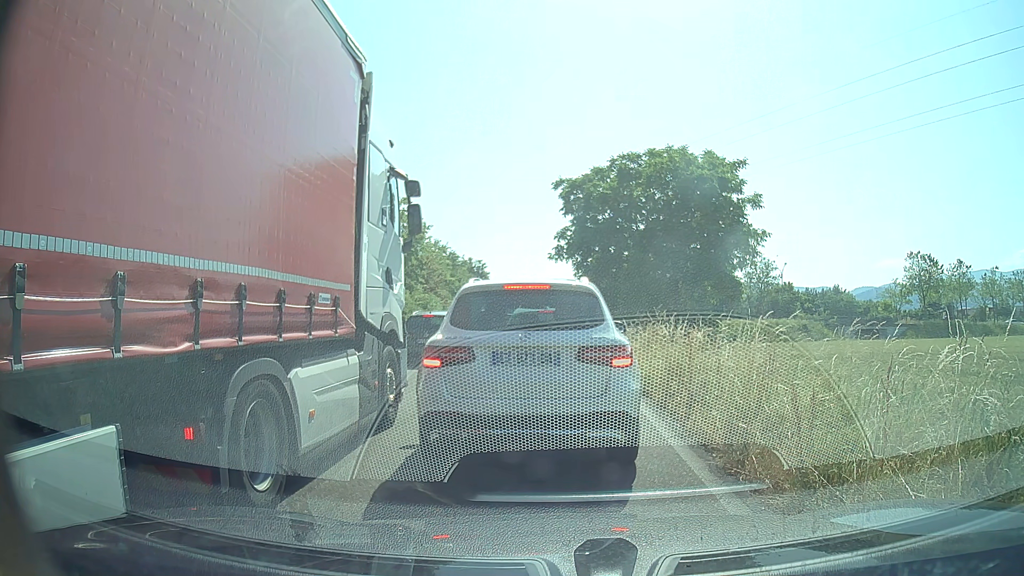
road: trunk_link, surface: asphalt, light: Day
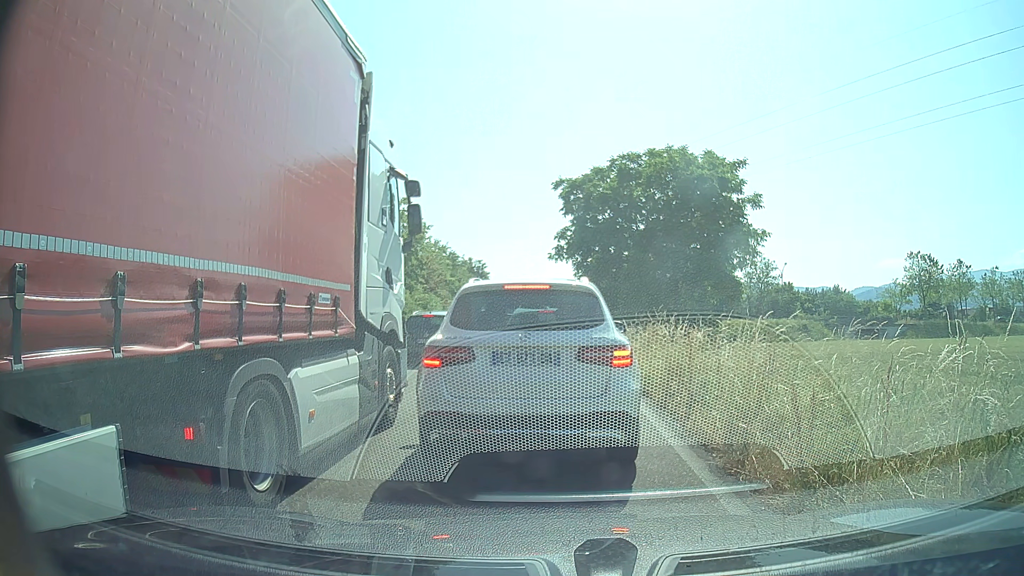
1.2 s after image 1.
(0.0, 0.0) m; 0°
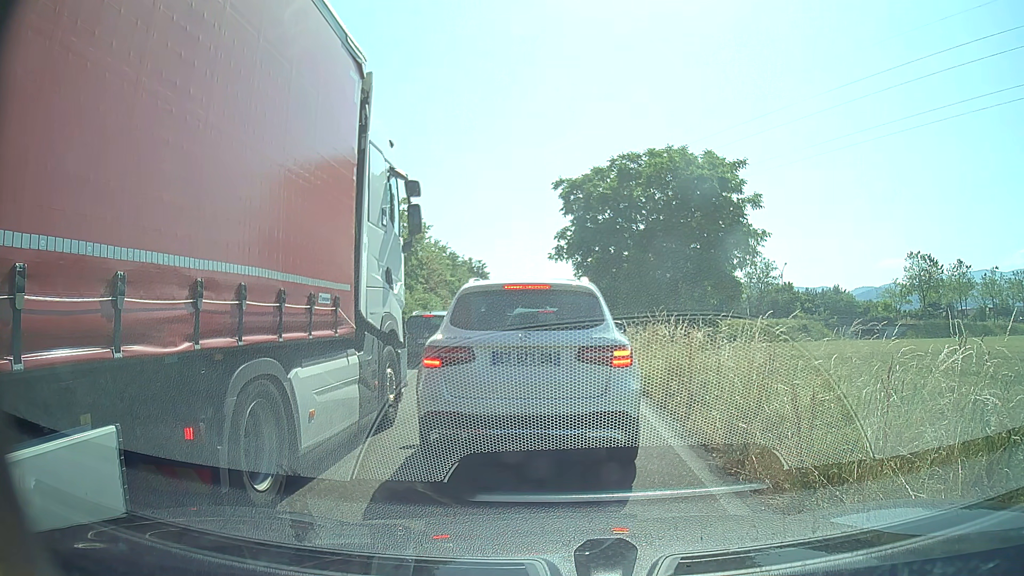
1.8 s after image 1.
(0.0, 0.0) m; 0°
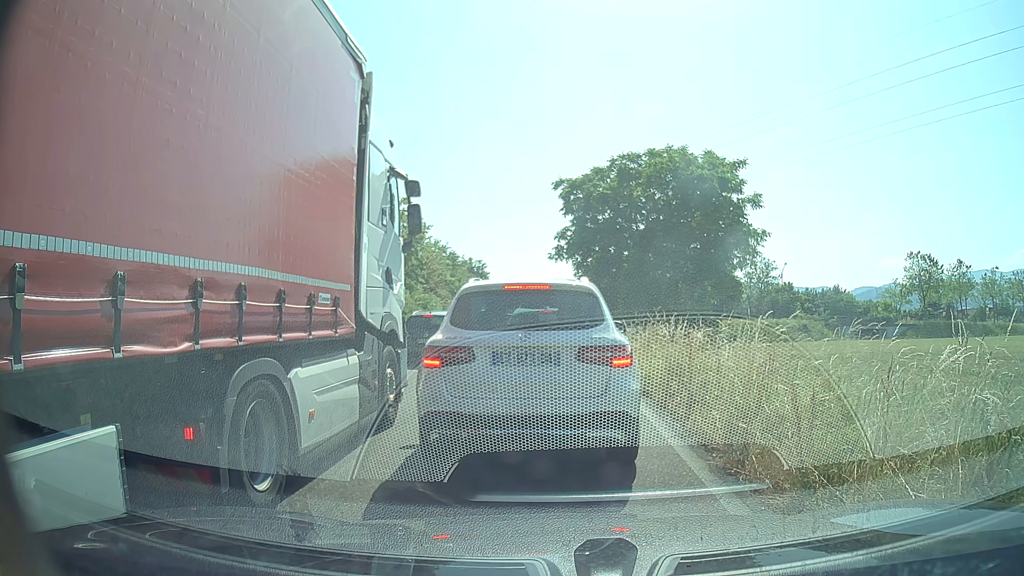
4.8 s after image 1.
(0.0, 0.0) m; 0°
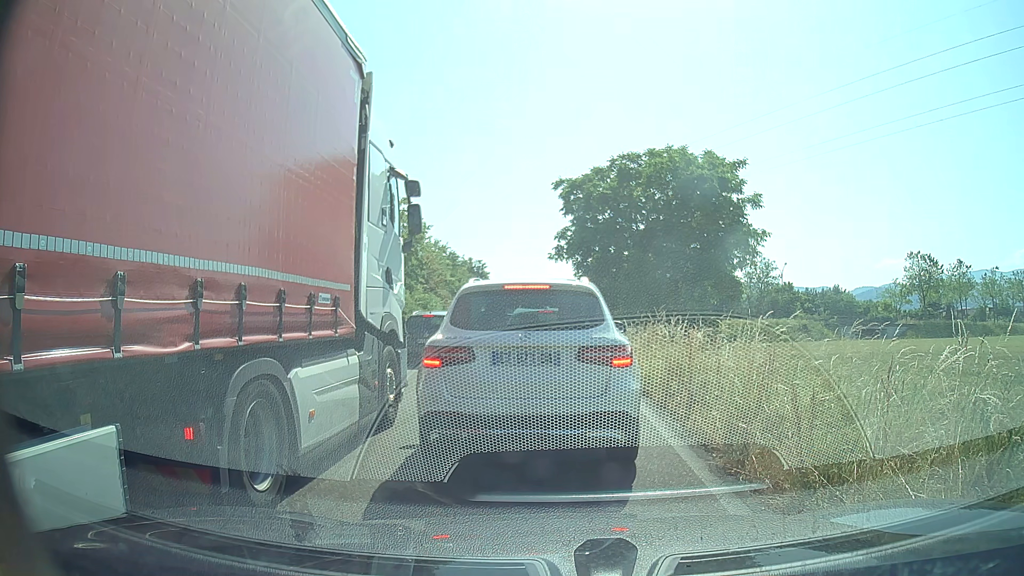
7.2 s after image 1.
(0.0, 0.0) m; 0°
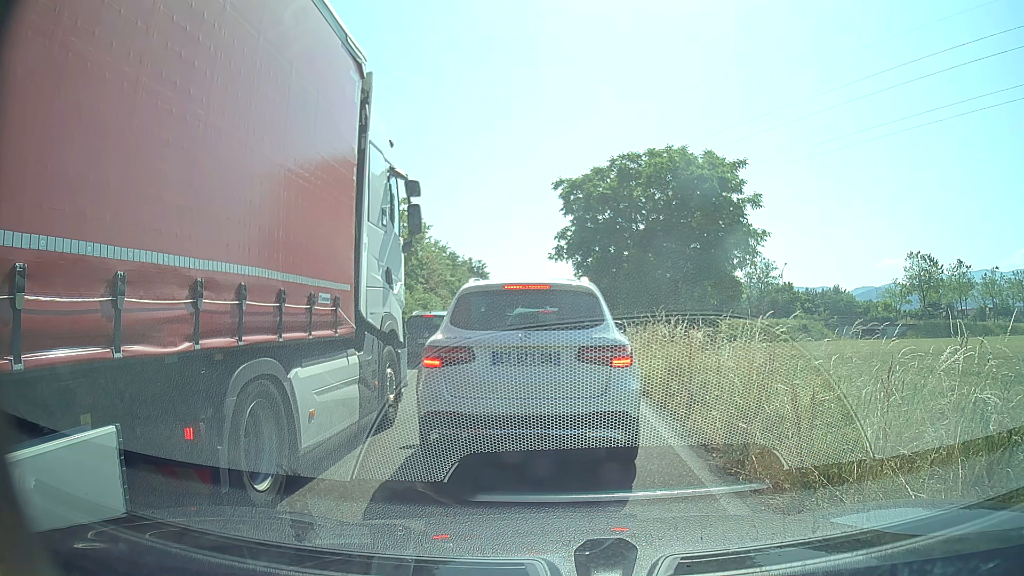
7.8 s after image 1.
(0.0, 0.0) m; 0°
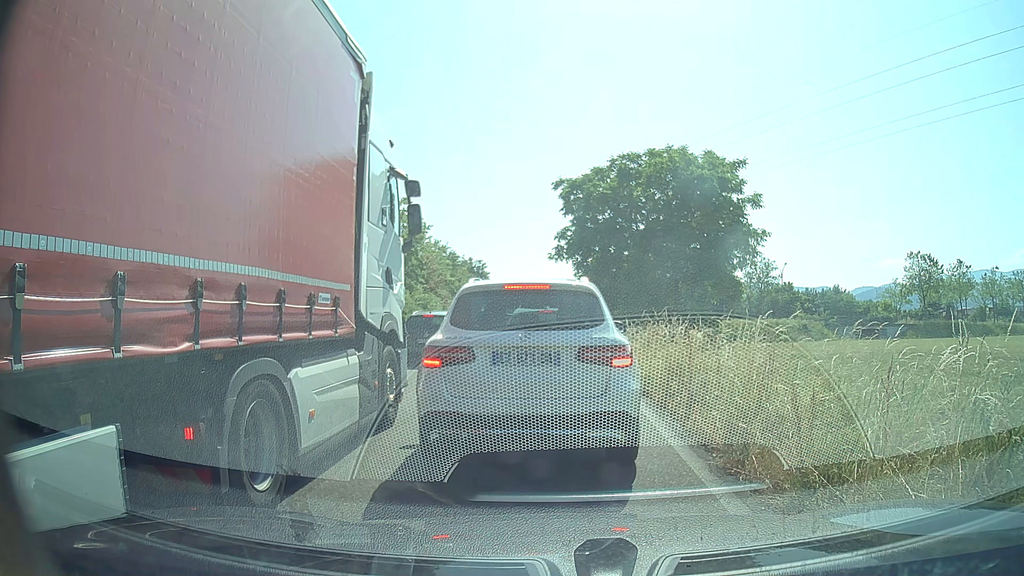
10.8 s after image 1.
(0.0, 0.0) m; 0°
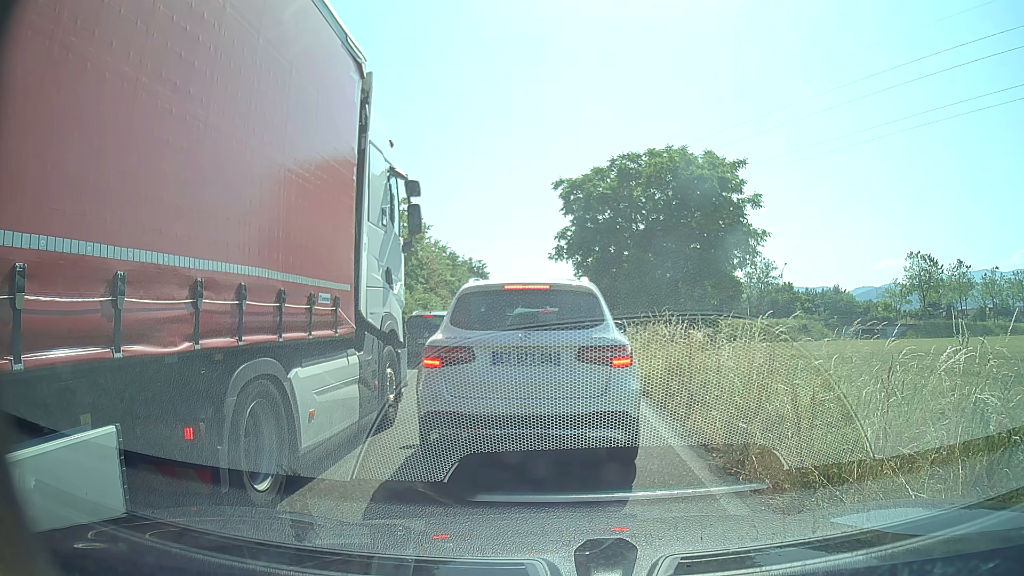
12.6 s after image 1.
(0.0, 0.0) m; 0°
